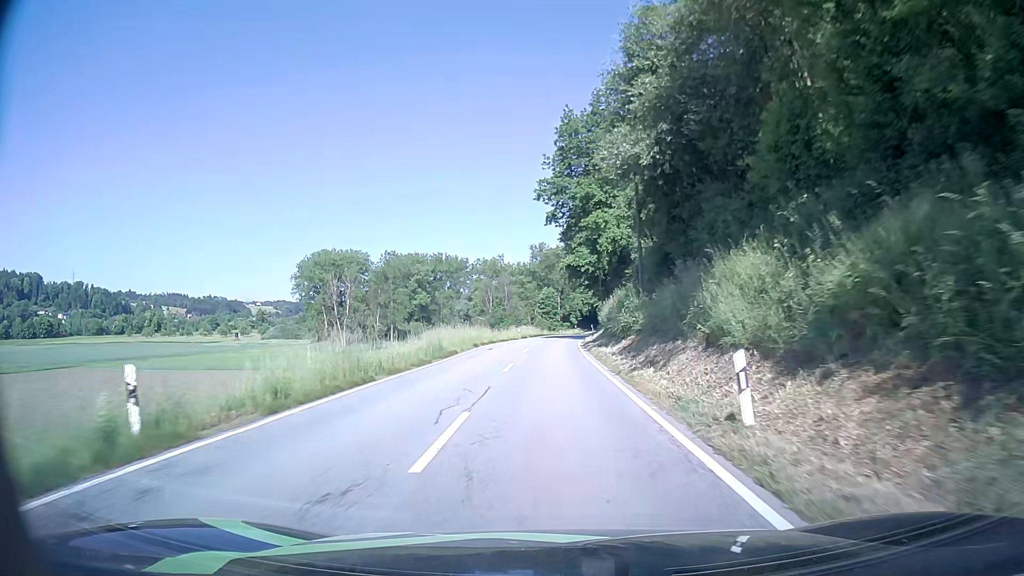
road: secondary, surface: asphalt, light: Day
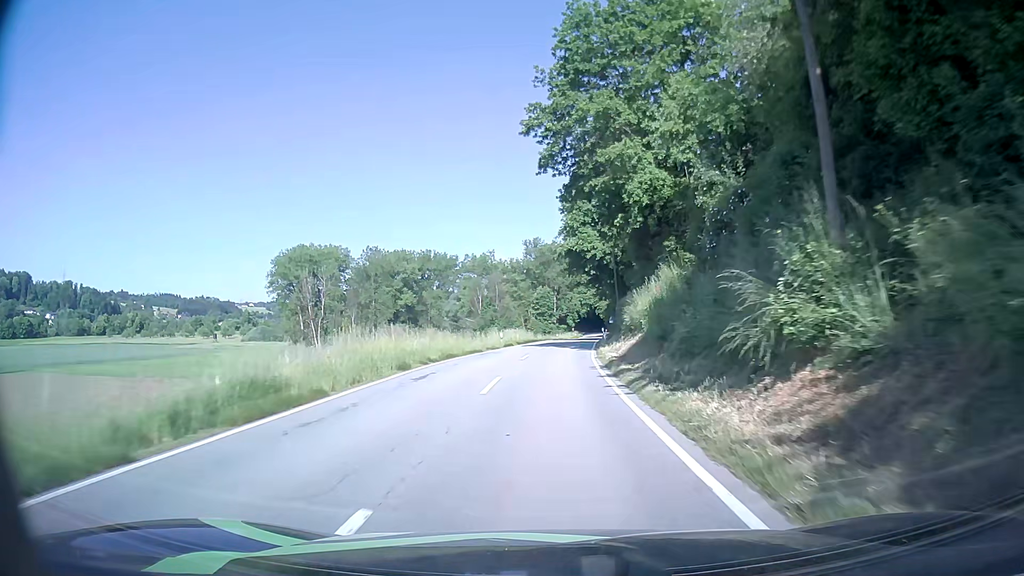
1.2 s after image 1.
(+0.2, +18.1) m; +1°
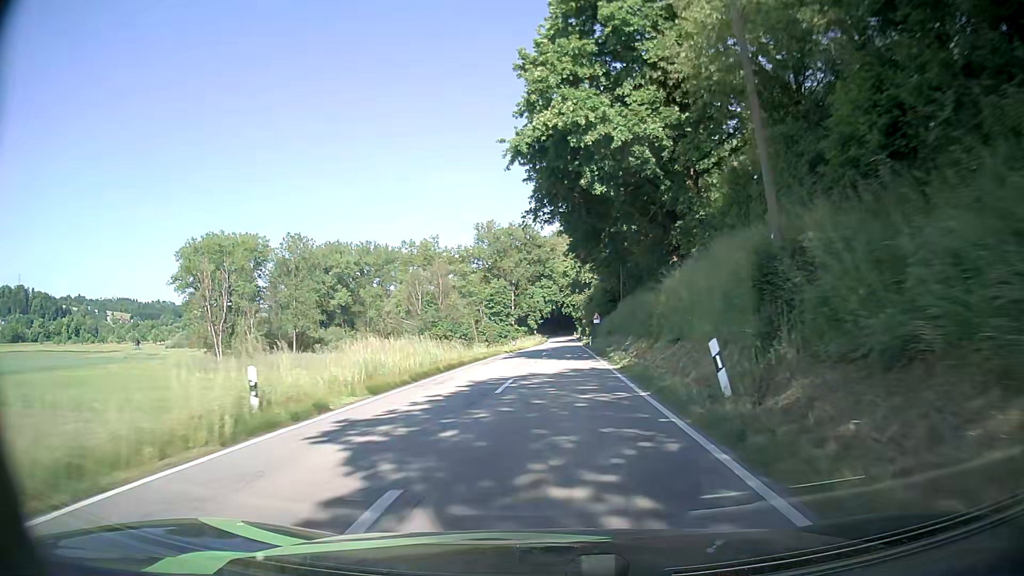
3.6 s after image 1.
(+0.6, +36.8) m; +3°
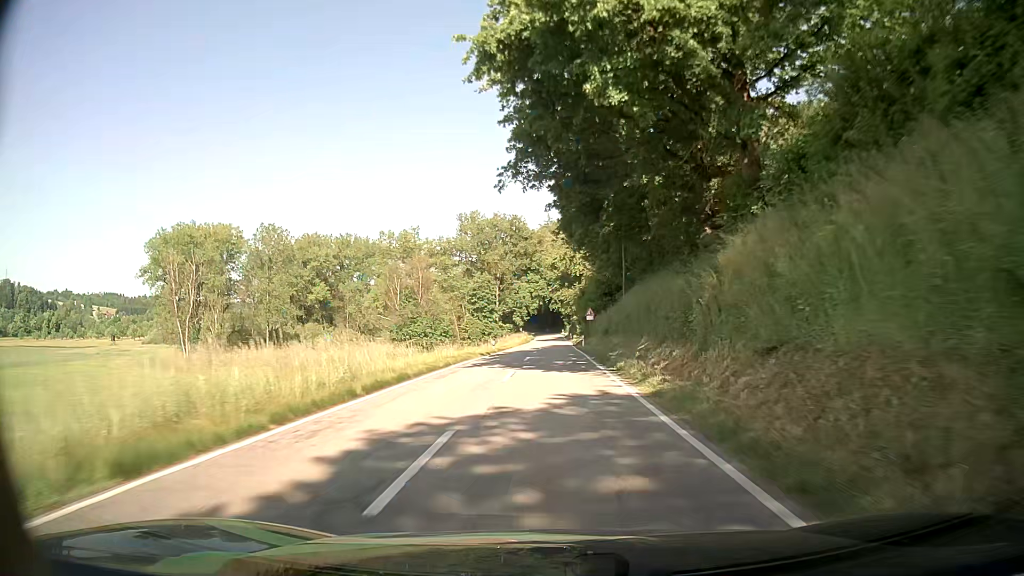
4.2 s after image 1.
(+0.1, +9.4) m; +1°
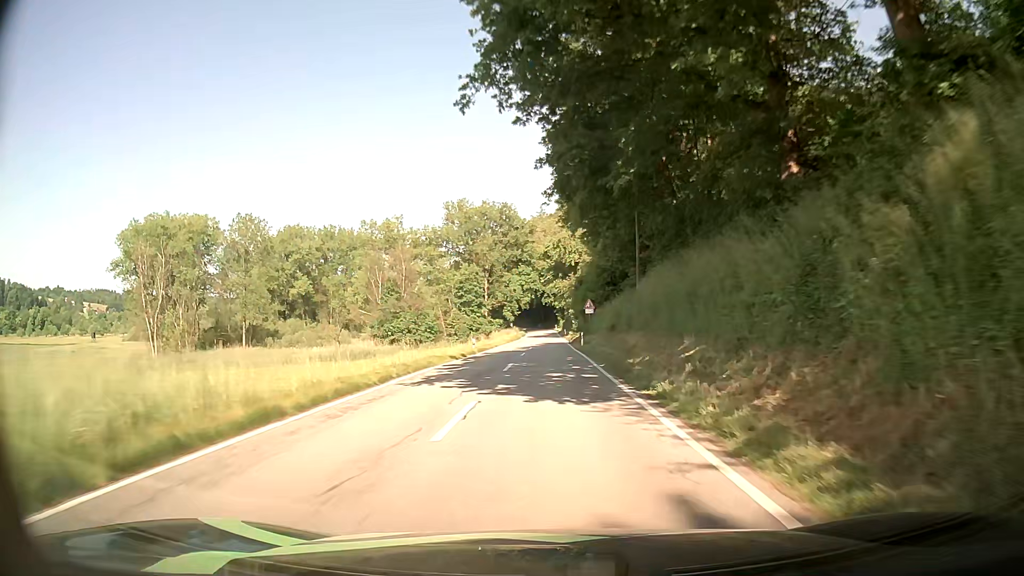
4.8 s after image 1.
(+0.1, +9.4) m; 0°
